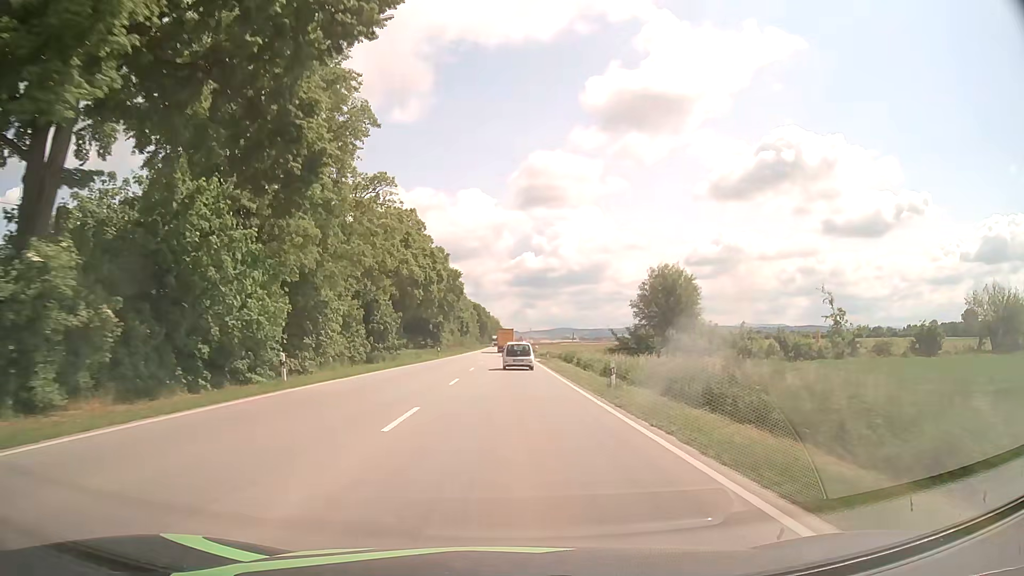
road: primary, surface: asphalt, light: Day
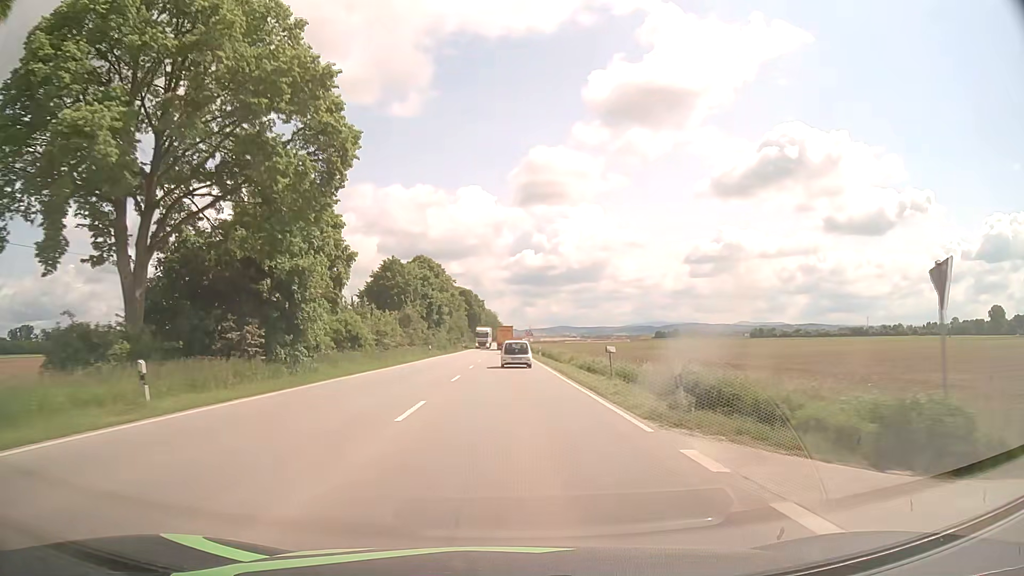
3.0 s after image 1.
(0.0, +58.2) m; 0°
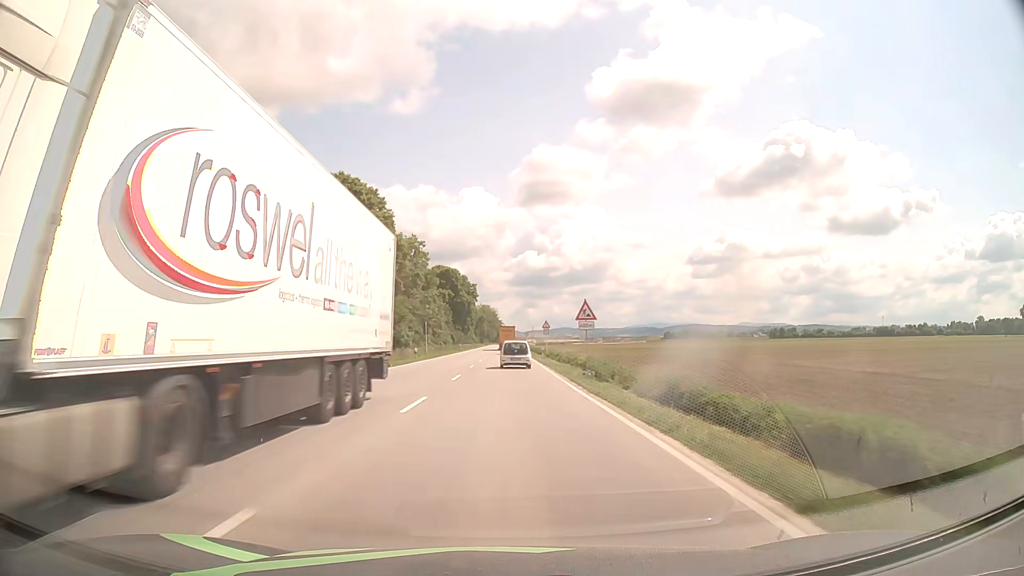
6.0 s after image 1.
(0.0, +58.6) m; 0°
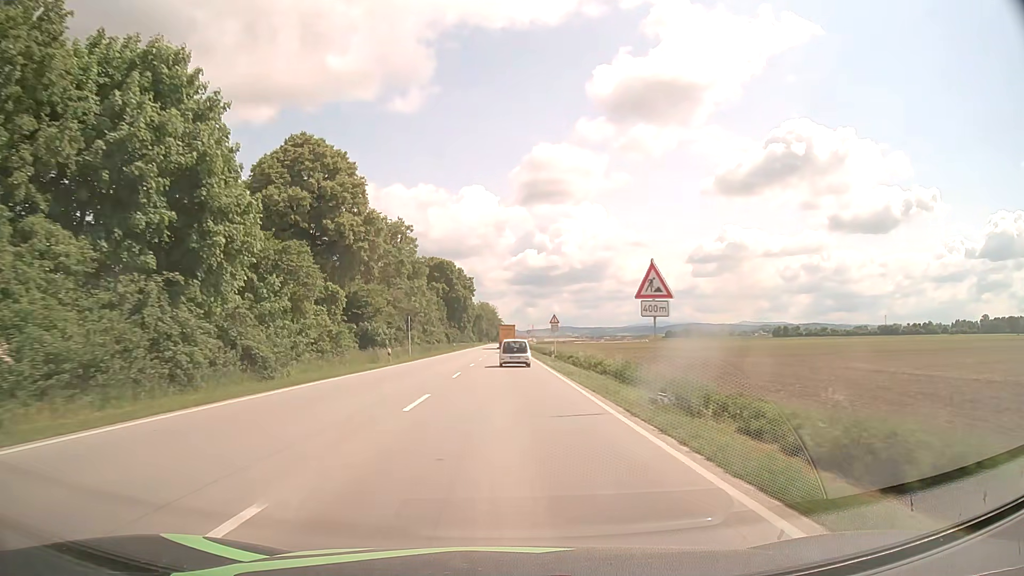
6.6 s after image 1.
(0.0, +11.7) m; 0°
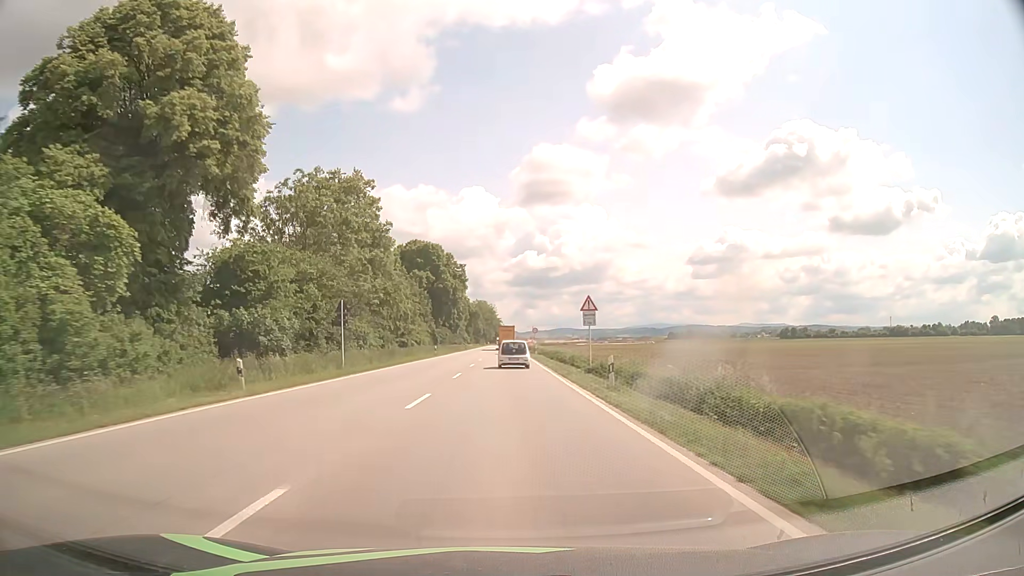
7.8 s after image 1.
(0.0, +23.2) m; 0°
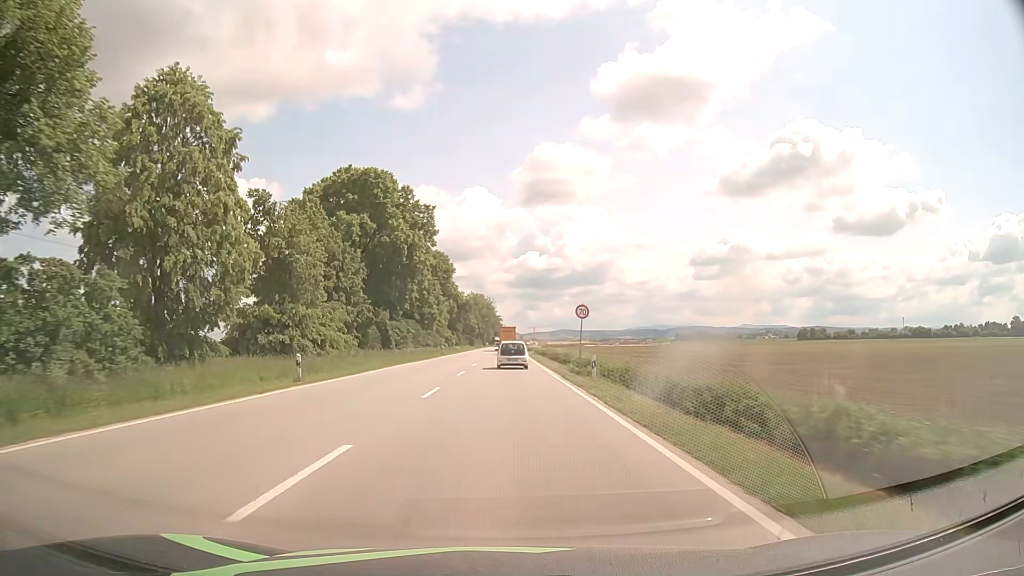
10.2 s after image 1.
(0.0, +44.9) m; 0°
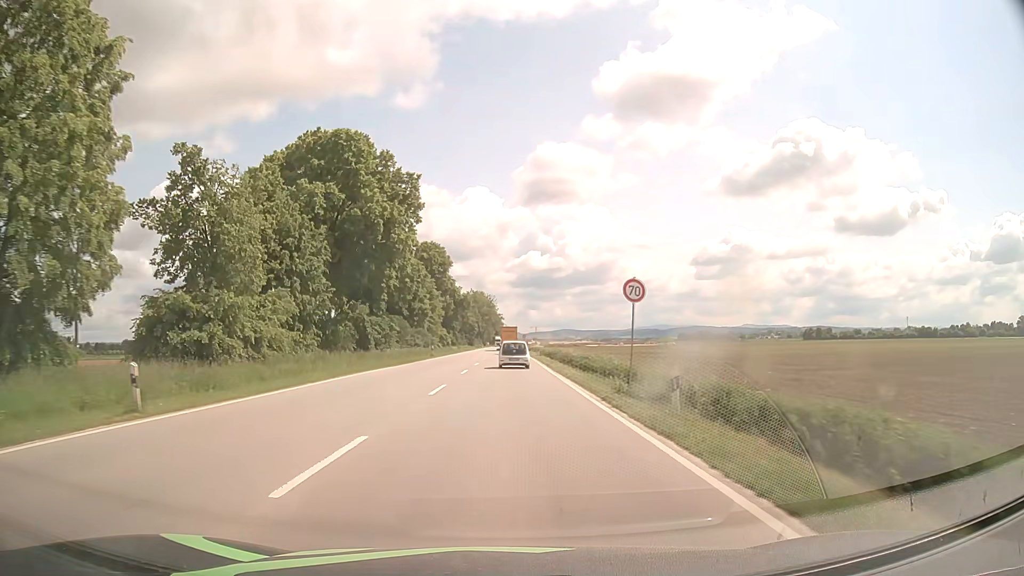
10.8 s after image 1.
(0.0, +11.0) m; 0°
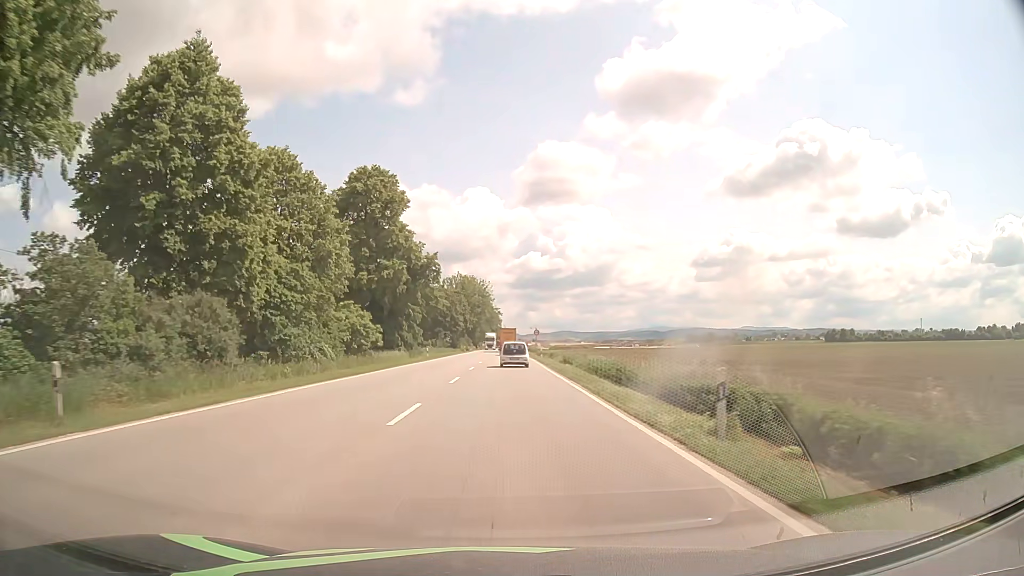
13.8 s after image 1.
(+0.1, +54.5) m; 0°
(0, +10) (0, +20) (0, +30) (0, +40) (0, +50) (0, +60) (0, +70) (0, +80) (0, +90) (0, +100) m
